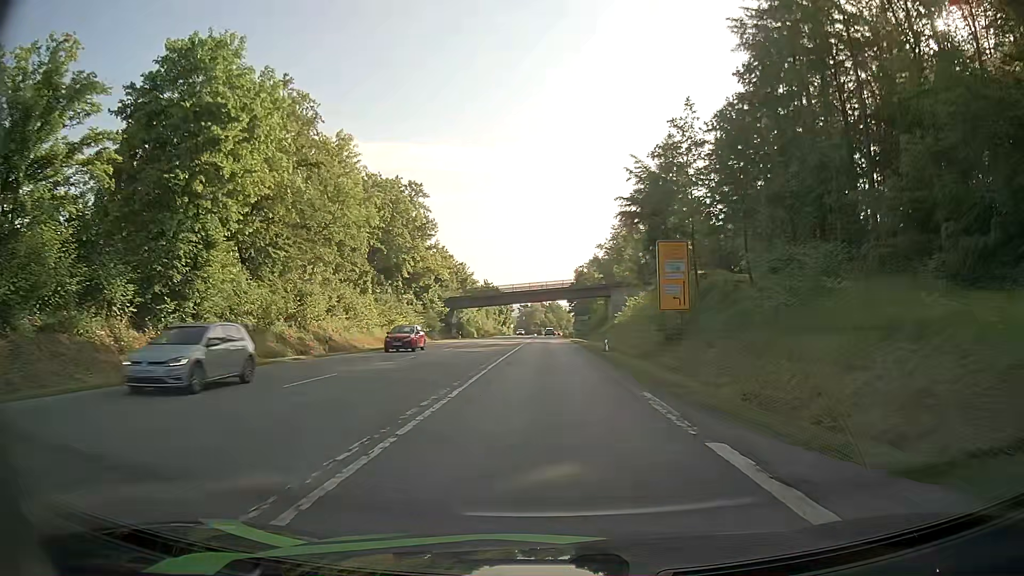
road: secondary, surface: asphalt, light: Day
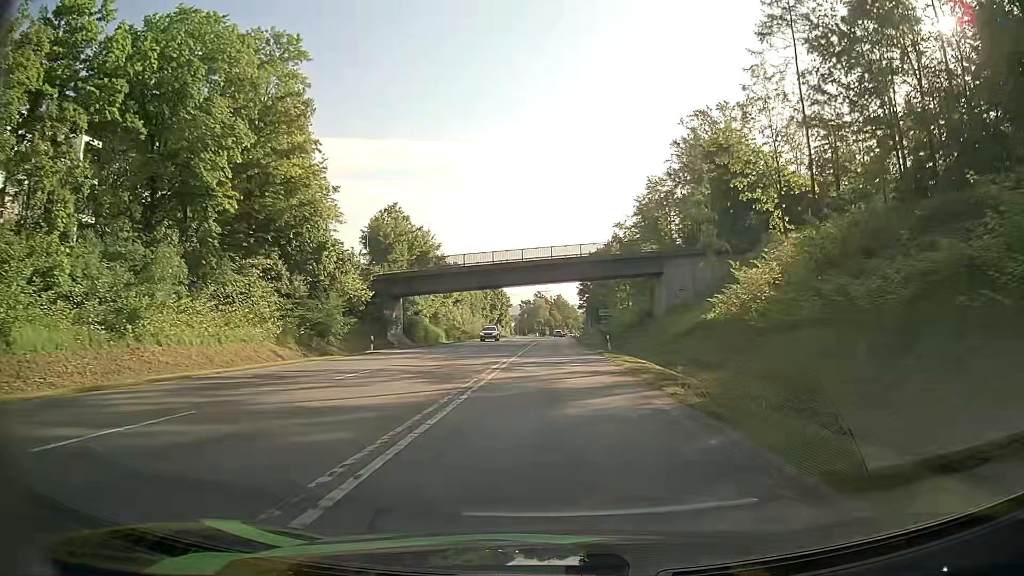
(-0.1, +43.0) m; 0°
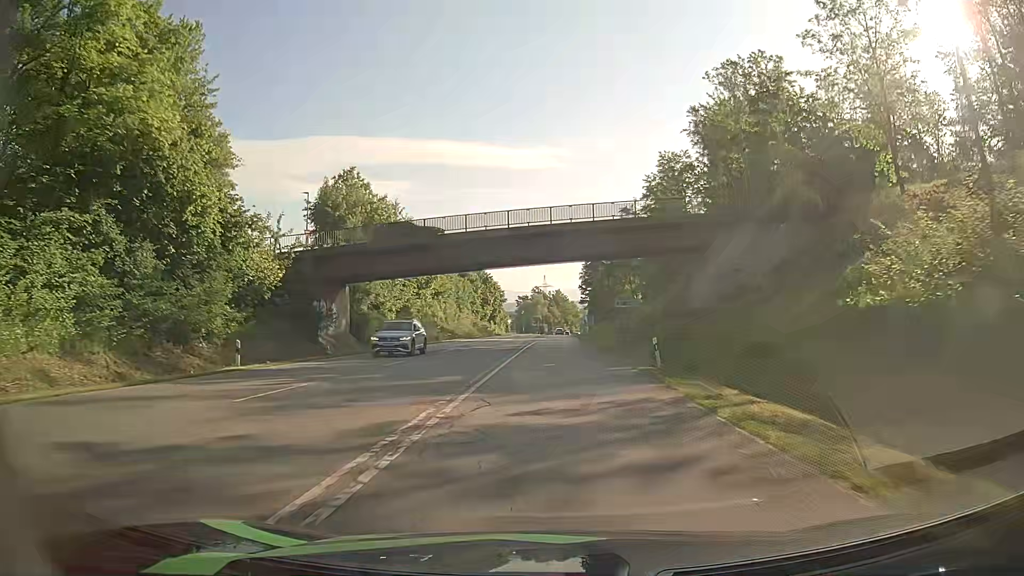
(0.0, +17.7) m; 0°
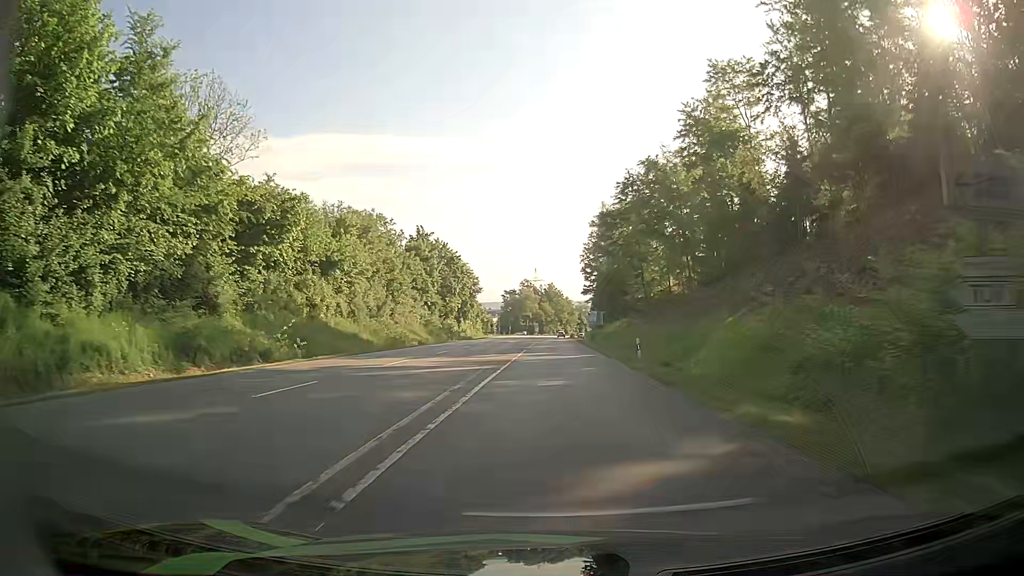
(+0.1, +44.8) m; 0°
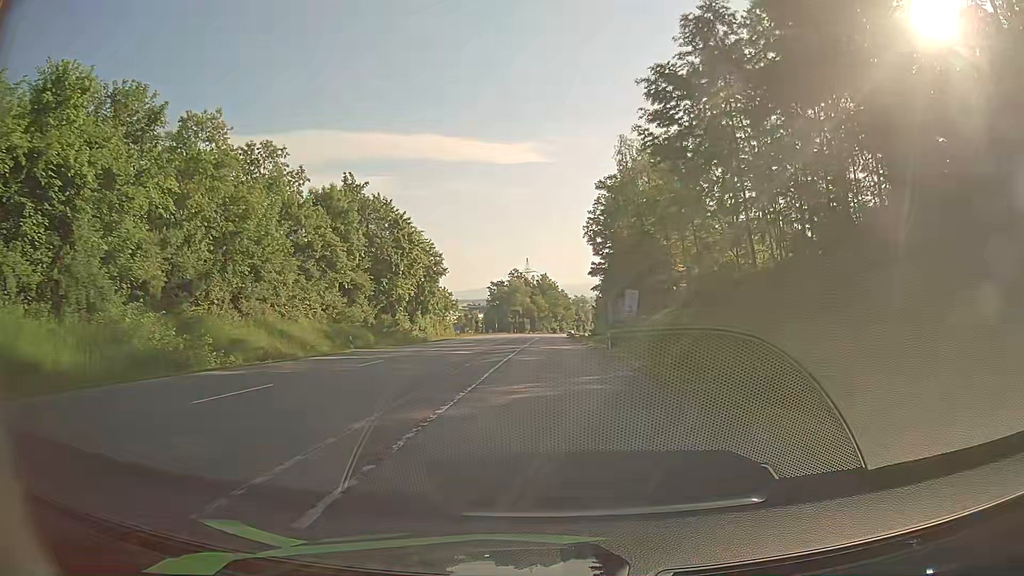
(+0.2, +36.1) m; +1°
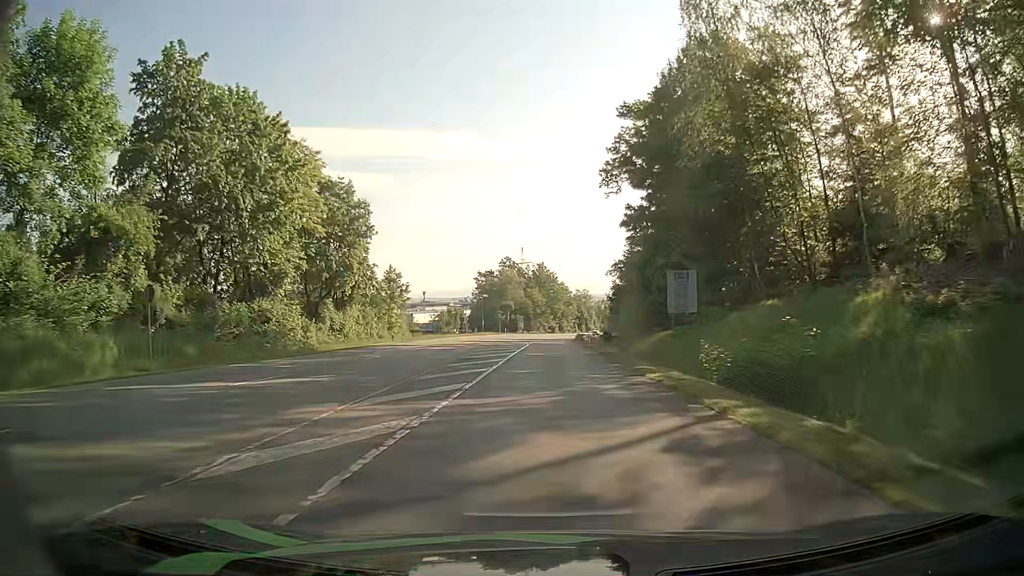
(0.0, +36.5) m; 0°
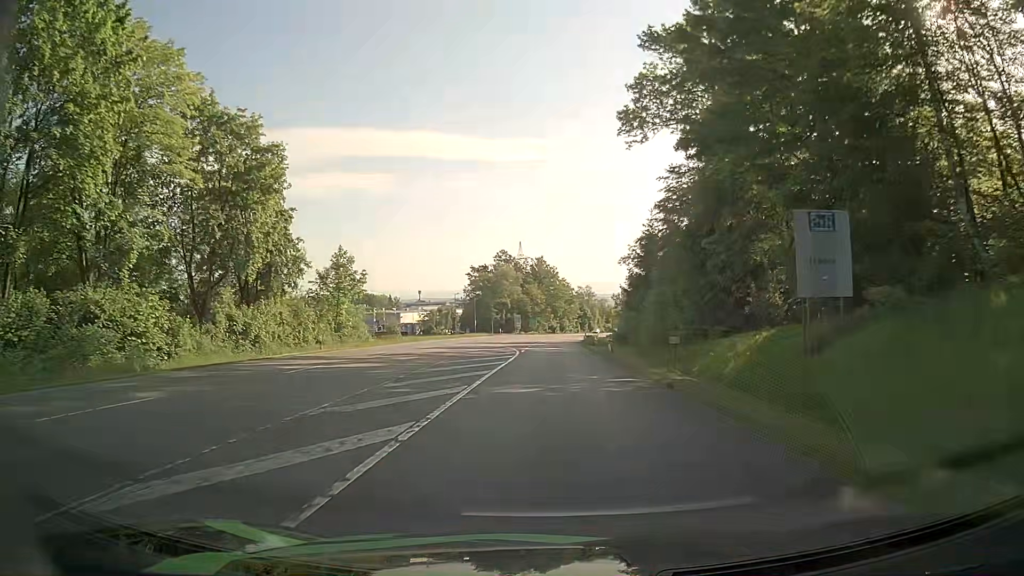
(+0.1, +18.4) m; 0°
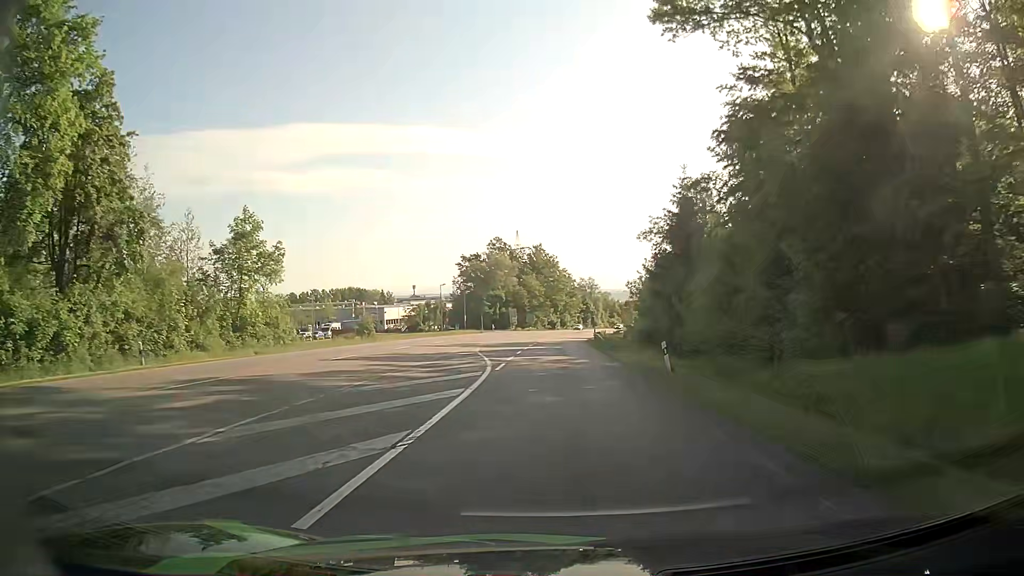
(+0.1, +18.4) m; 0°
(0, +10) (0, +20) (0, +30) (+1, +40) (+1, +50) (+1, +60) (+2, +70) (+3, +80) (+4, +90) (+5, +100) m
